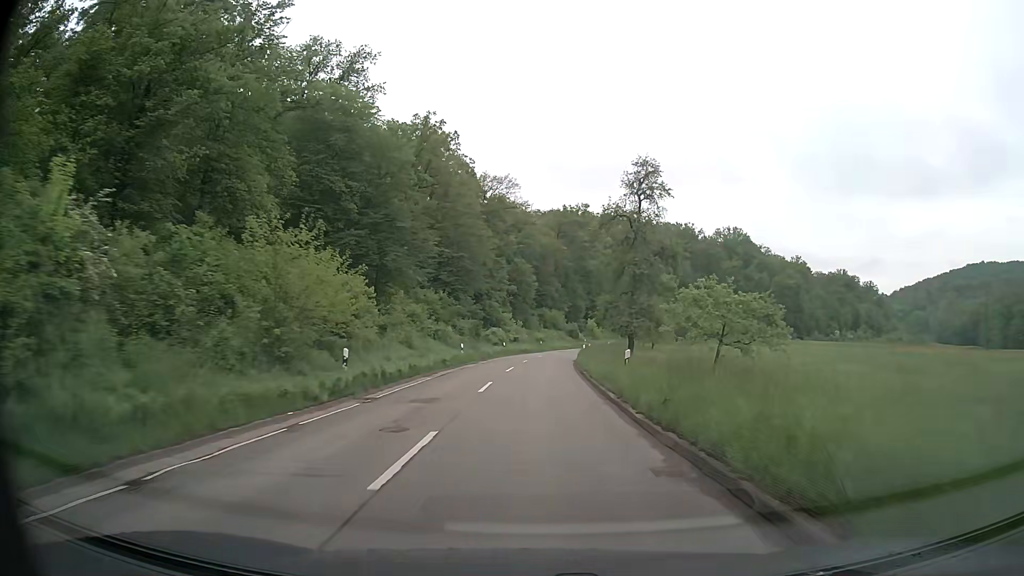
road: secondary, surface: asphalt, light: Day
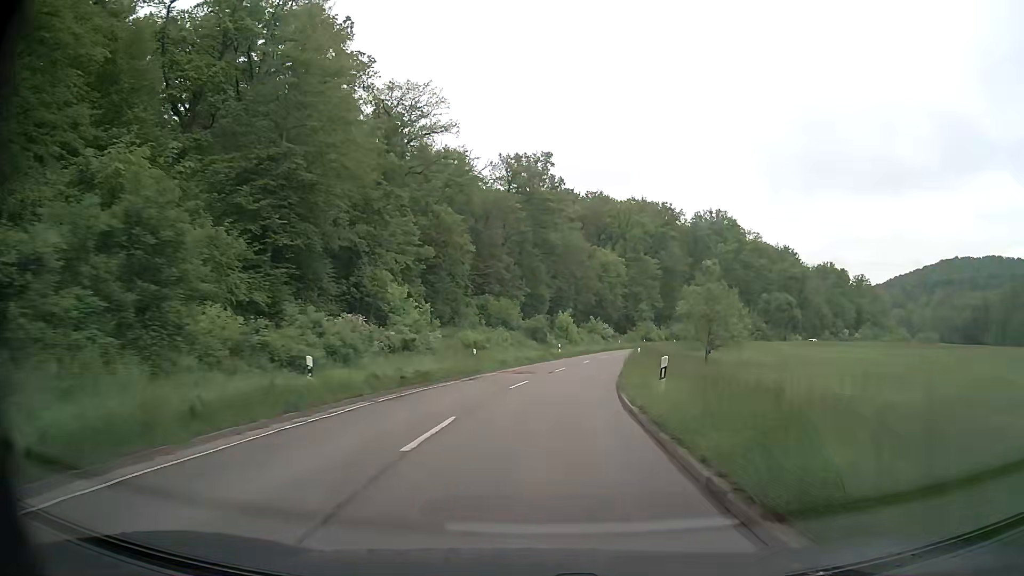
(+1.2, +46.3) m; +4°
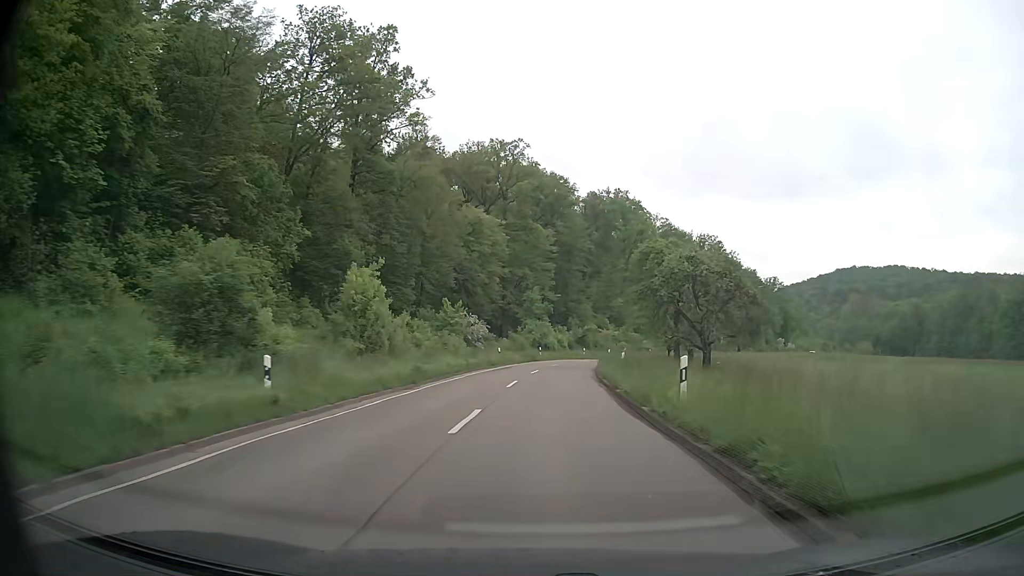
(+5.1, +46.0) m; +12°
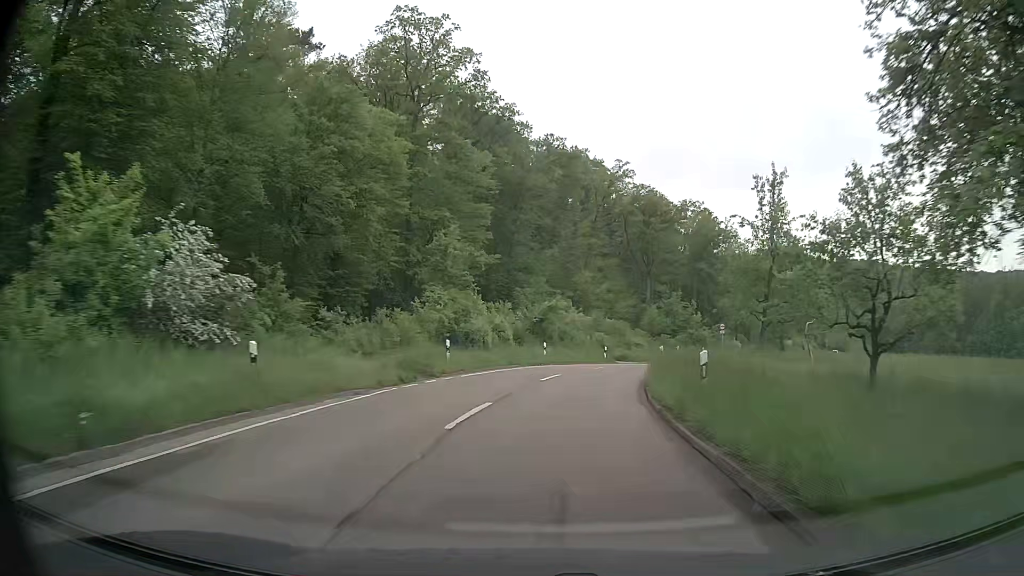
(+1.7, +36.8) m; +6°
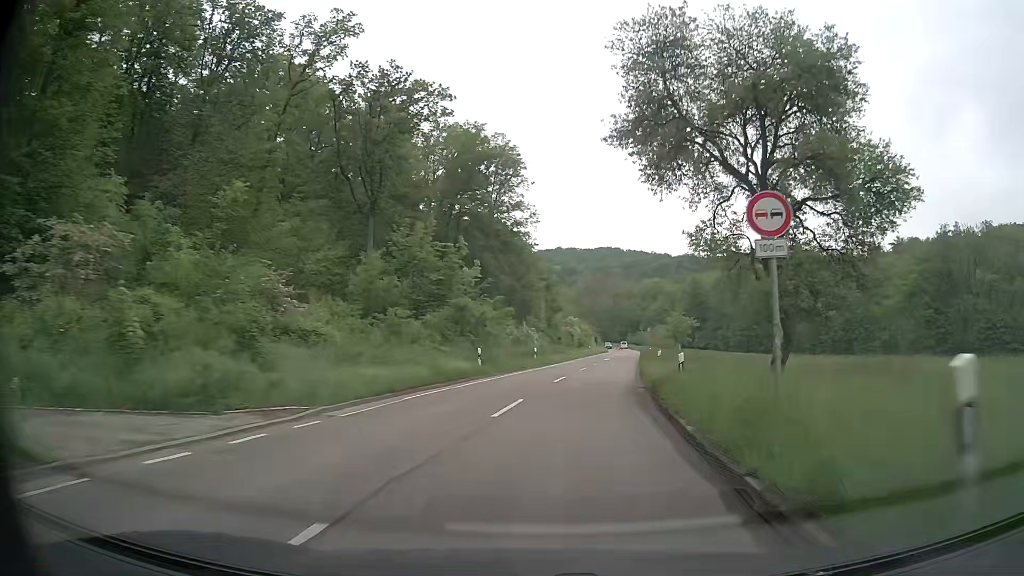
(+7.6, +43.9) m; +21°
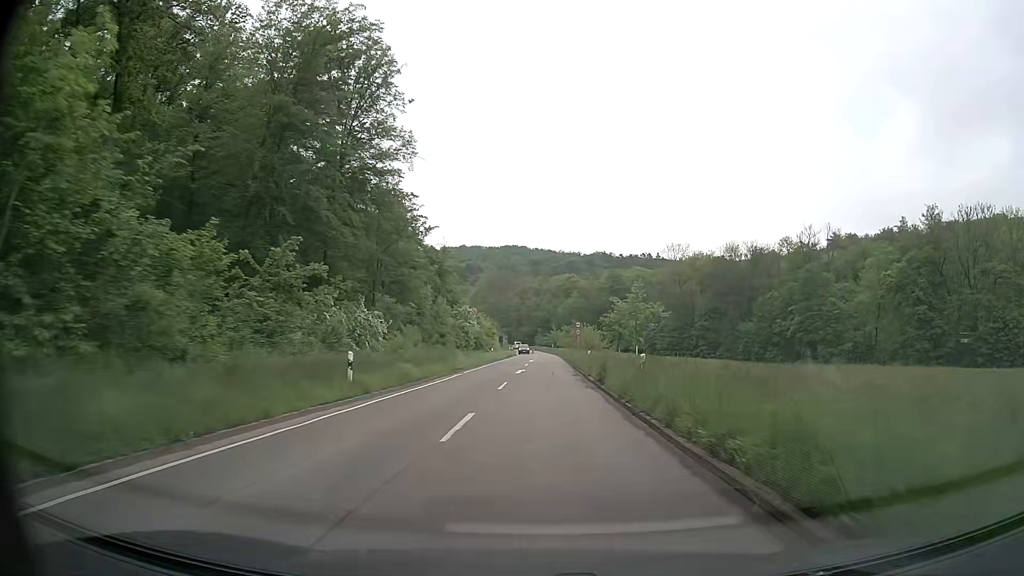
(+2.5, +27.4) m; +8°
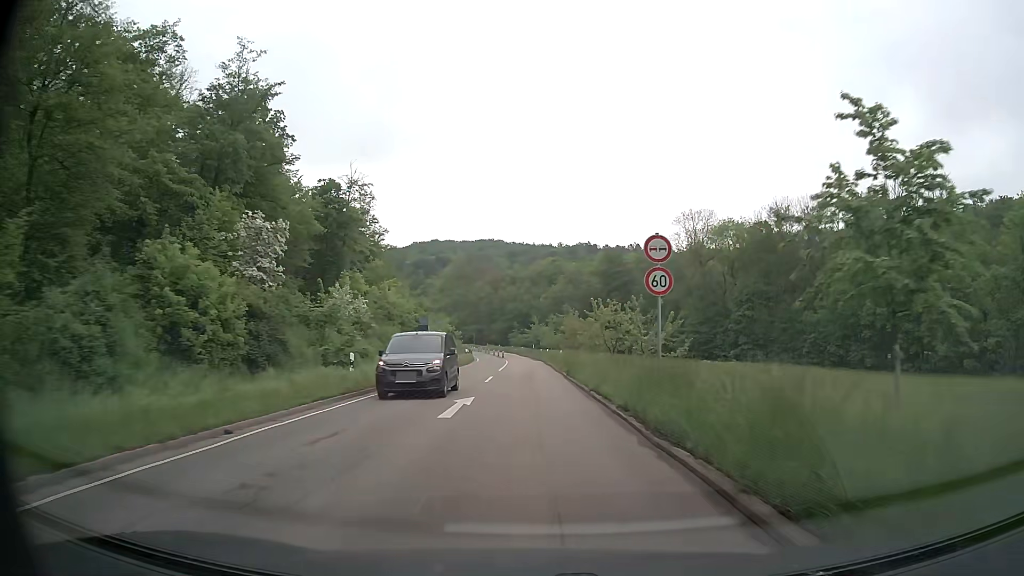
(+1.6, +46.3) m; +2°
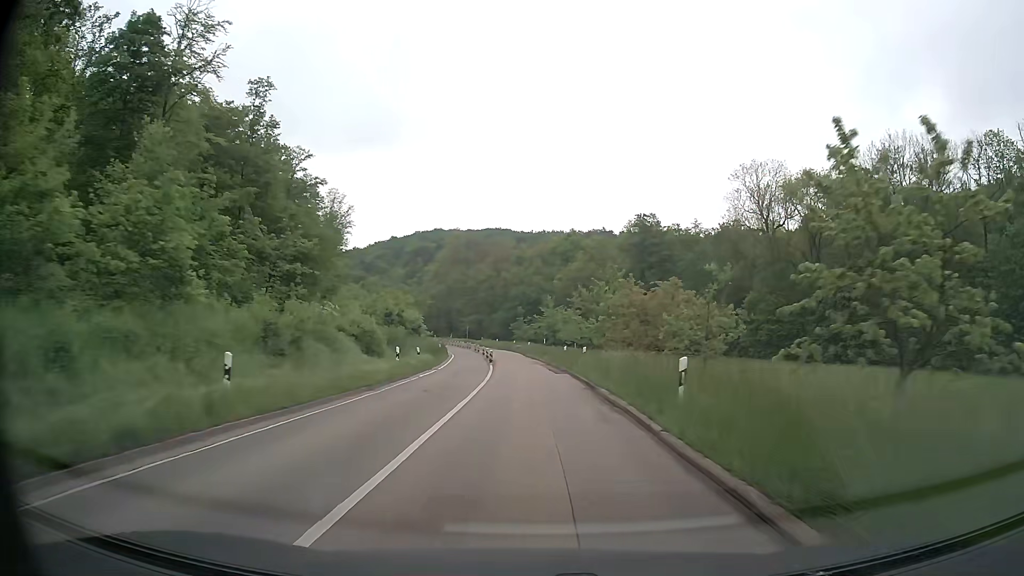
(0.0, +36.6) m; 0°
(0, +10) (0, +20) (0, +30) (-1, +40) (-1, +50) (-3, +60) (-4, +70) (-5, +80) (-7, +90) (-9, +99) m
